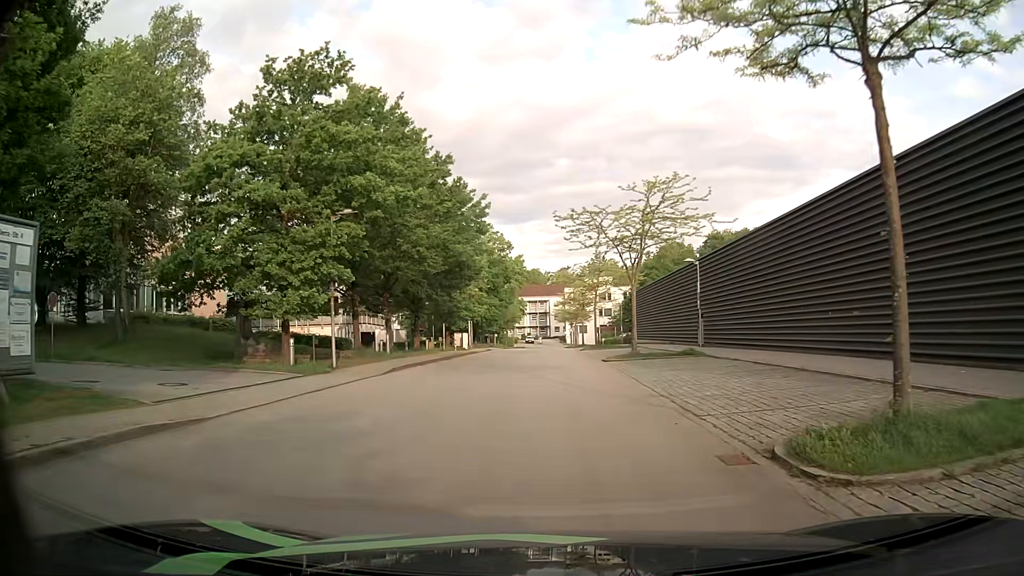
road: residential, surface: asphalt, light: Day
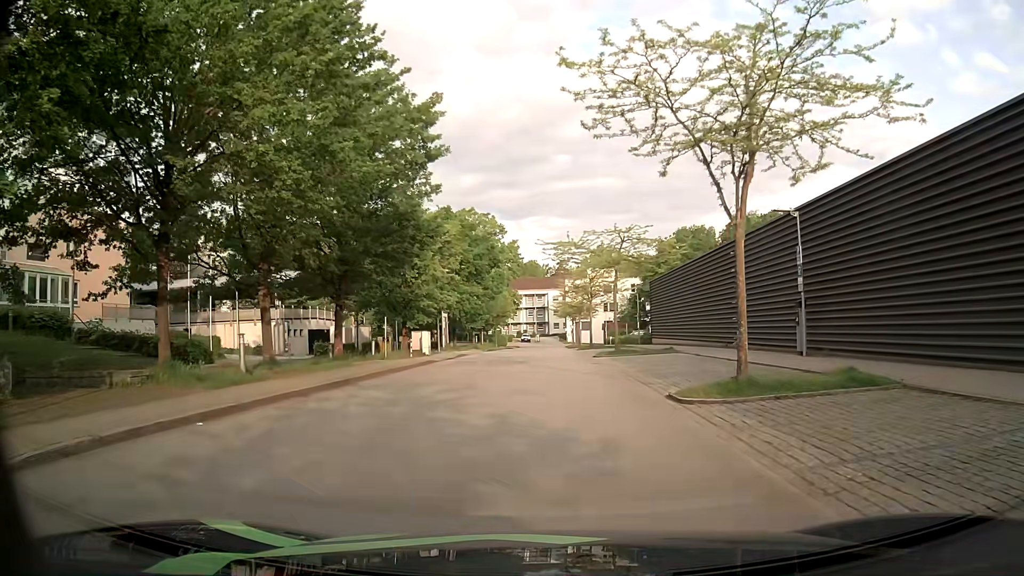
(0.0, +16.4) m; -1°
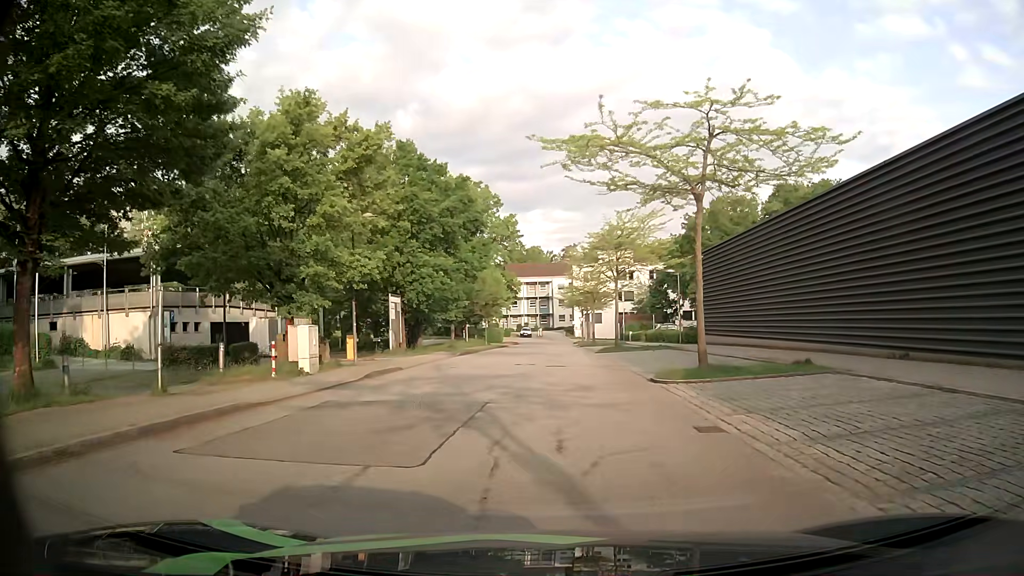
(+0.2, +18.8) m; +1°
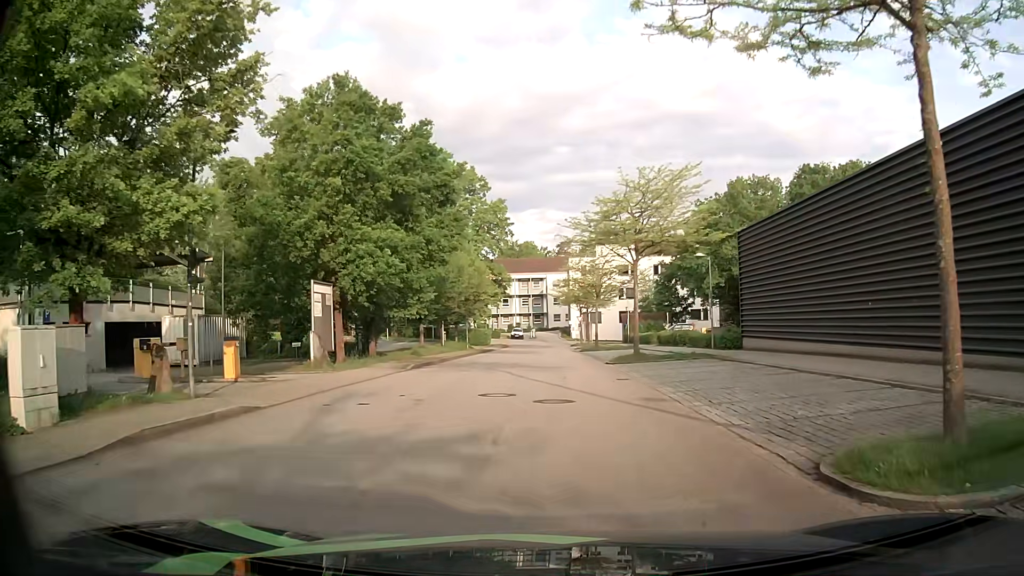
(0.0, +10.9) m; -1°
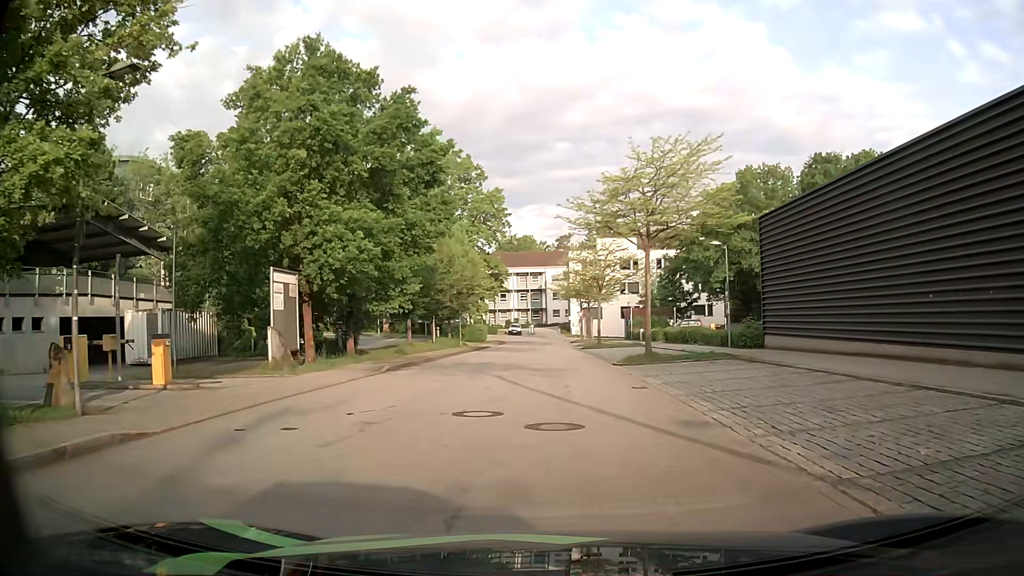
(0.0, +3.6) m; 0°
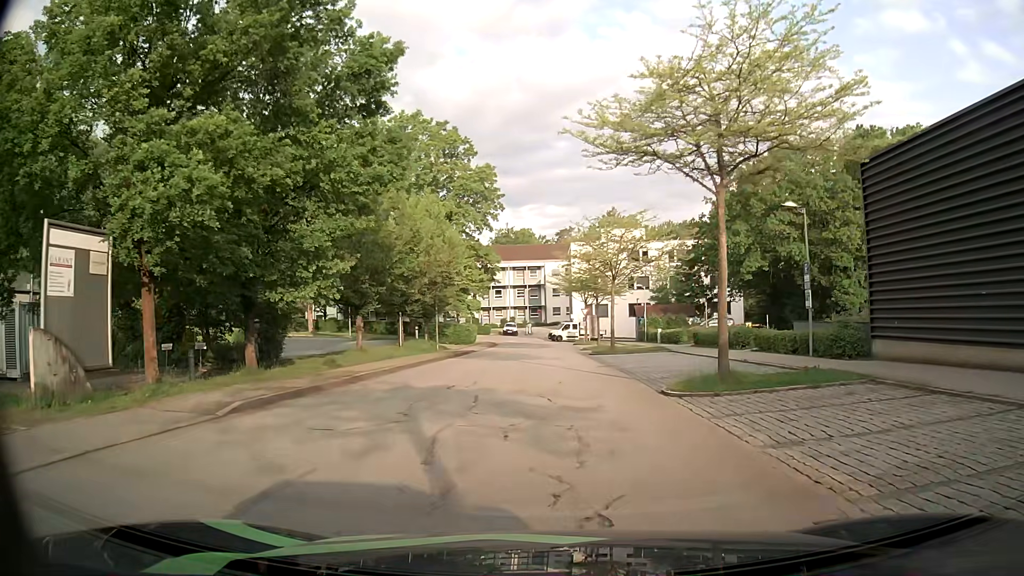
(+0.2, +10.6) m; +1°
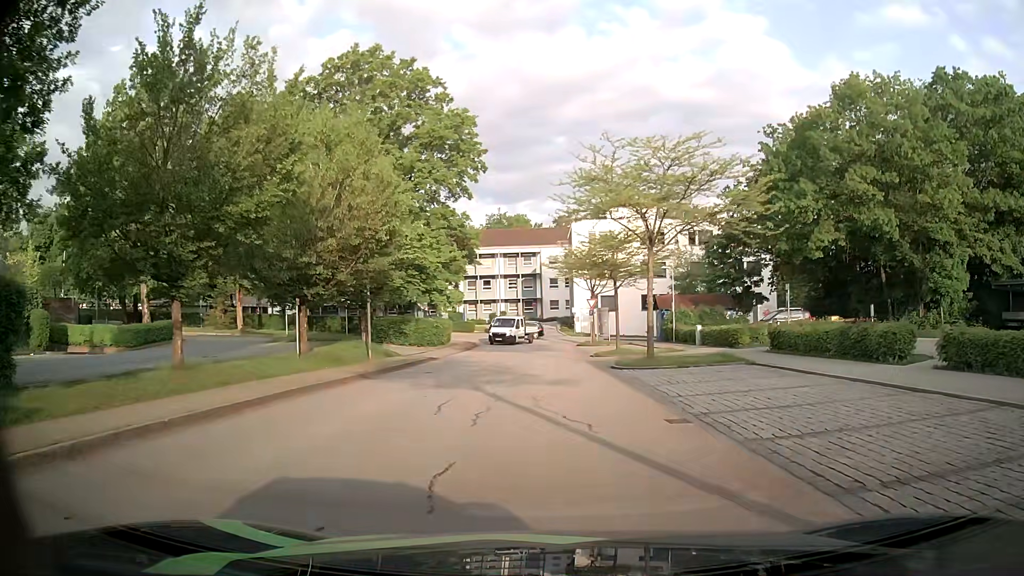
(+0.1, +15.1) m; 0°
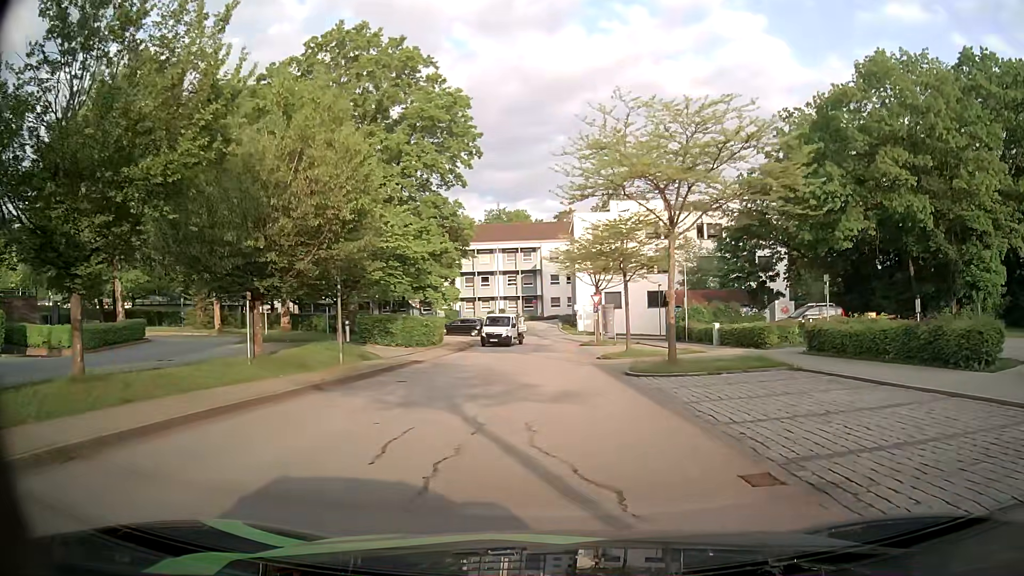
(0.0, +3.9) m; +1°
